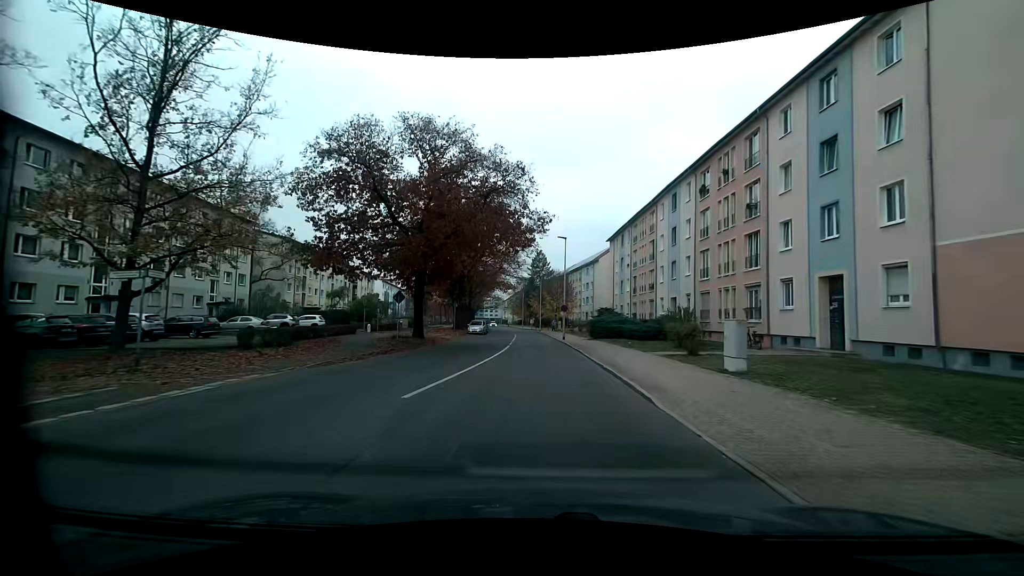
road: tertiary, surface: asphalt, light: Day
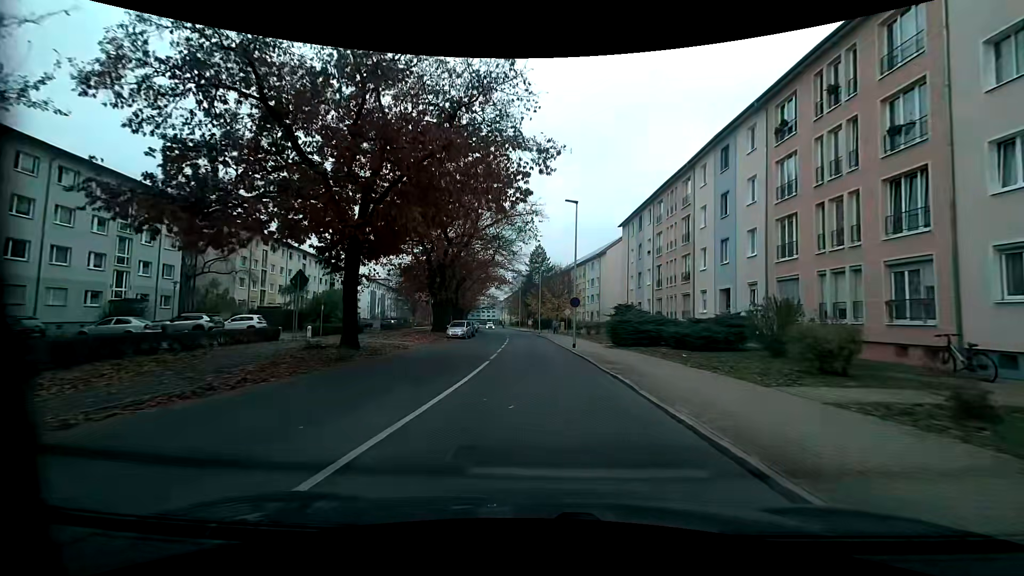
(0.0, +12.2) m; 0°
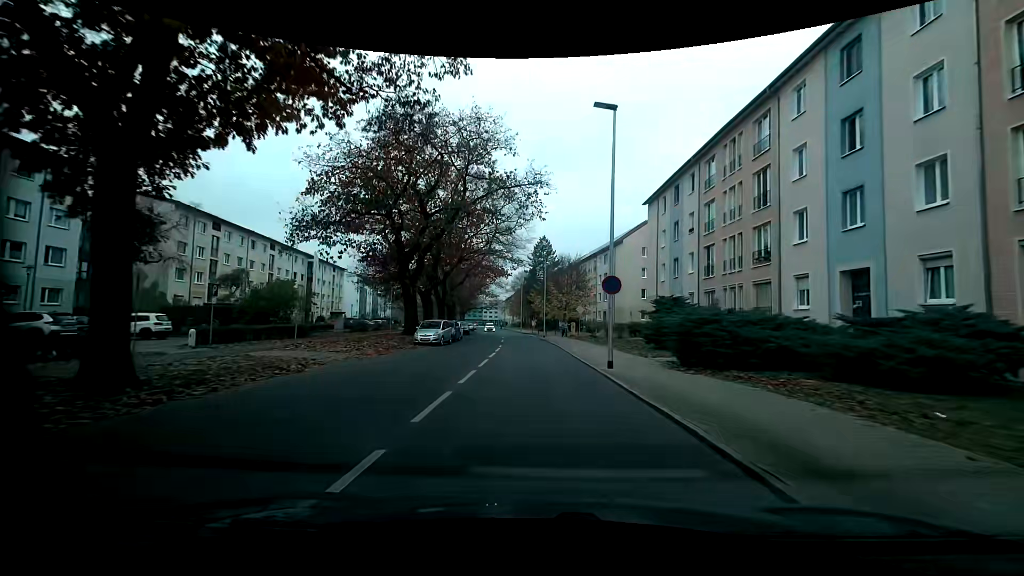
(0.0, +12.5) m; 0°
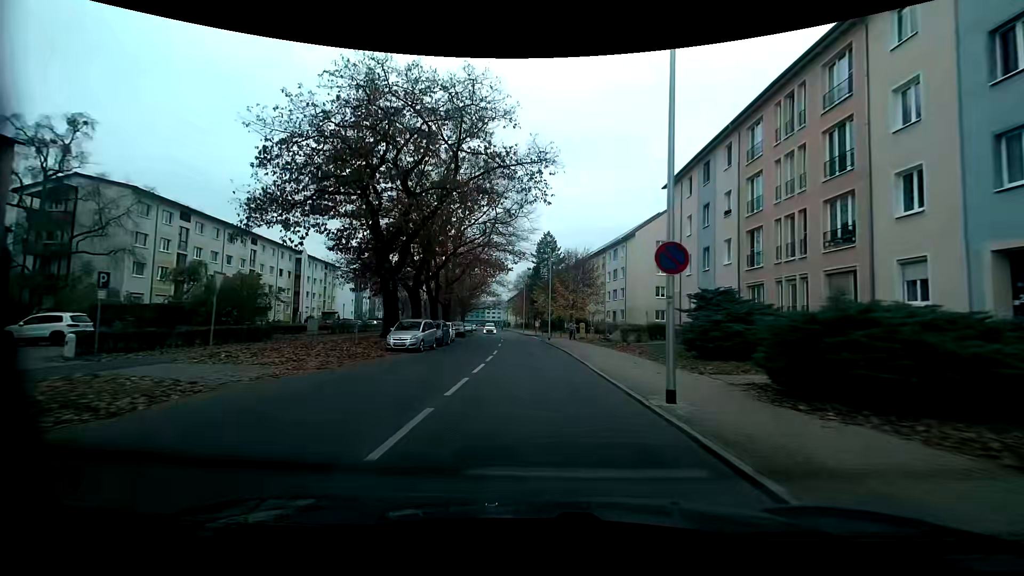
(-0.1, +6.4) m; -1°
(0, +10) (0, +20) (0, +30) (-1, +40) (-1, +50) (-2, +60) (-3, +70) (-4, +80) (-5, +90) (-6, +100) m
